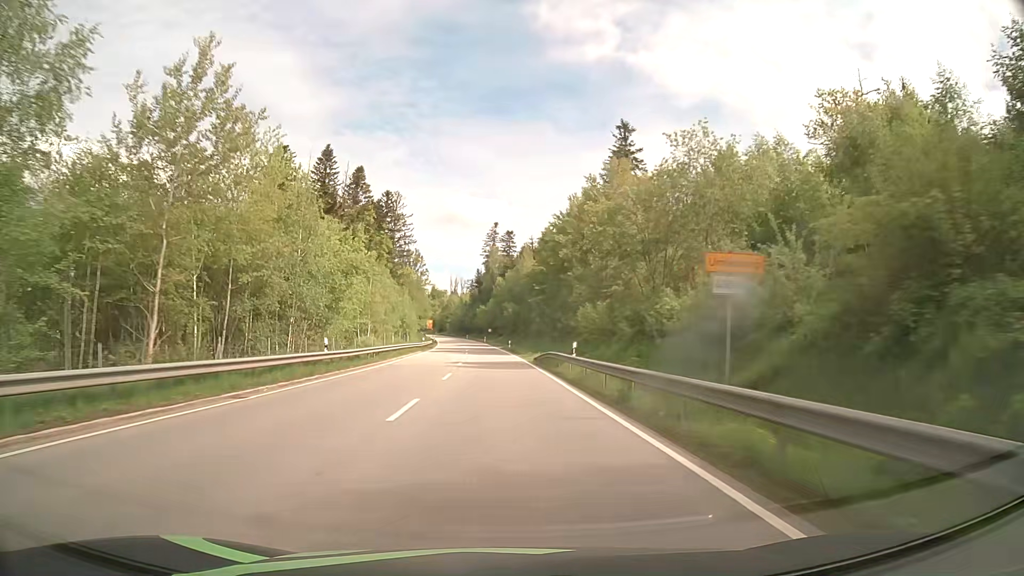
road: primary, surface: asphalt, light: Day
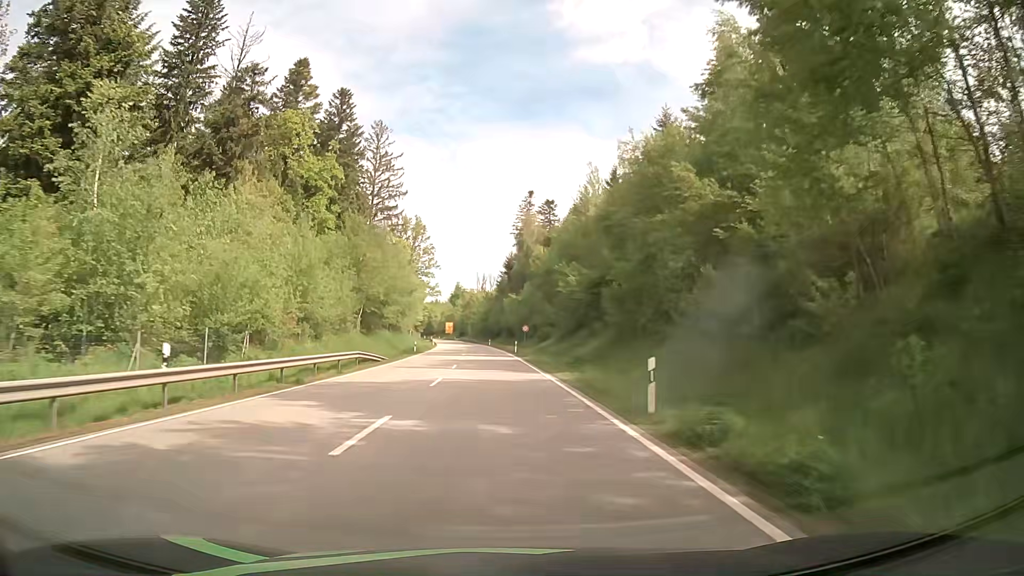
(-1.4, +62.6) m; -3°
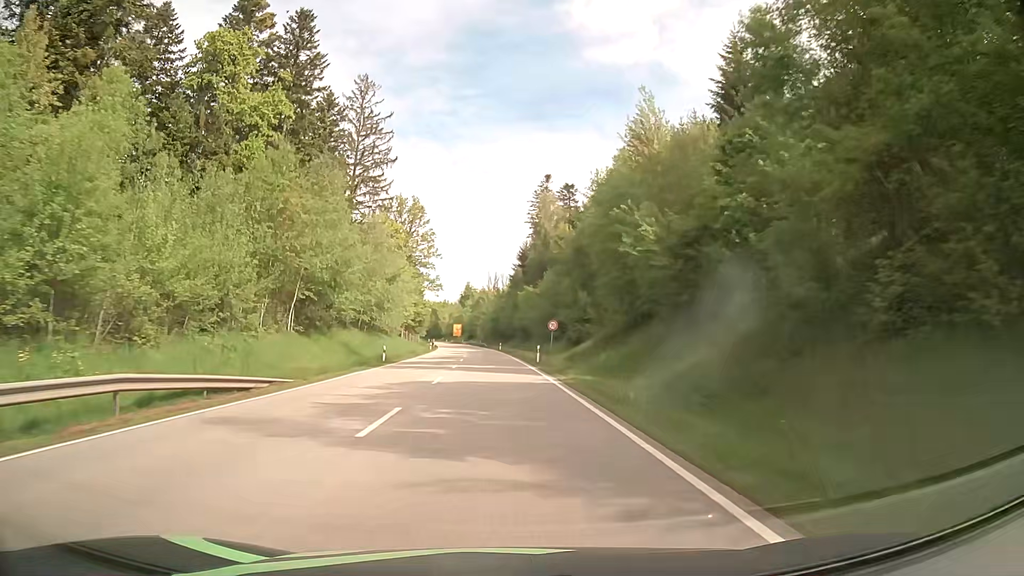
(-0.2, +22.2) m; -1°
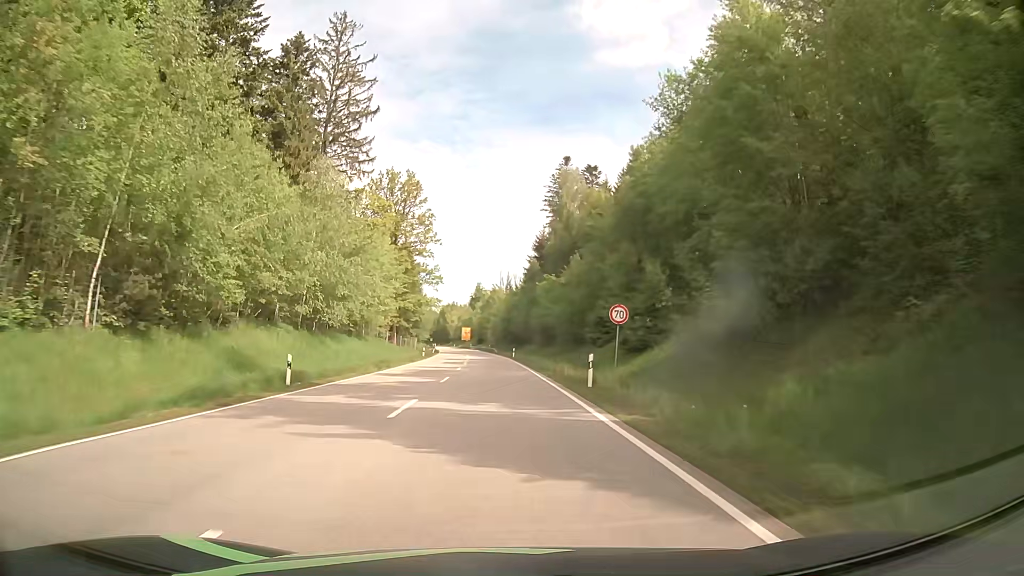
(-0.1, +20.8) m; -1°
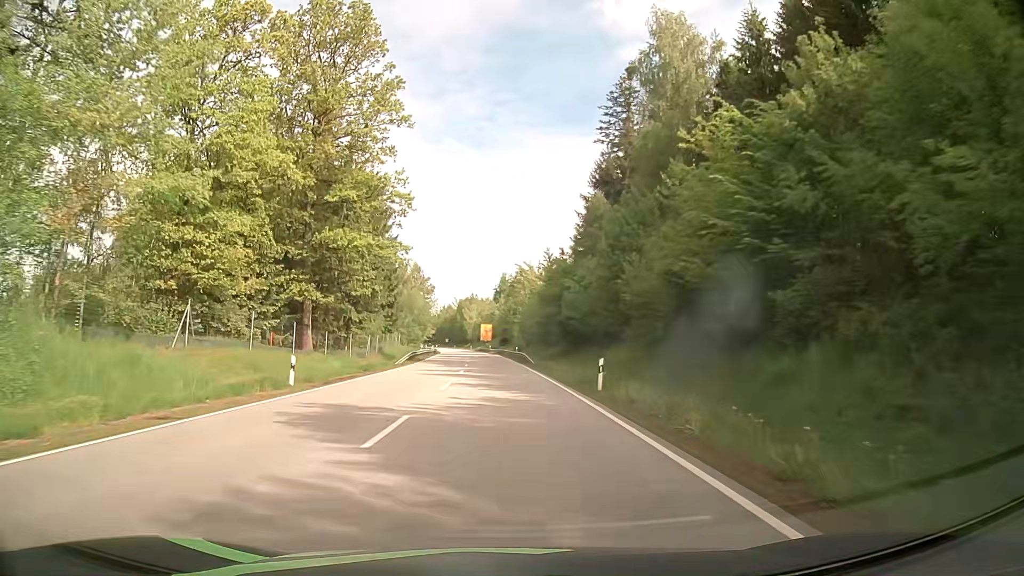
(-1.2, +51.4) m; -2°
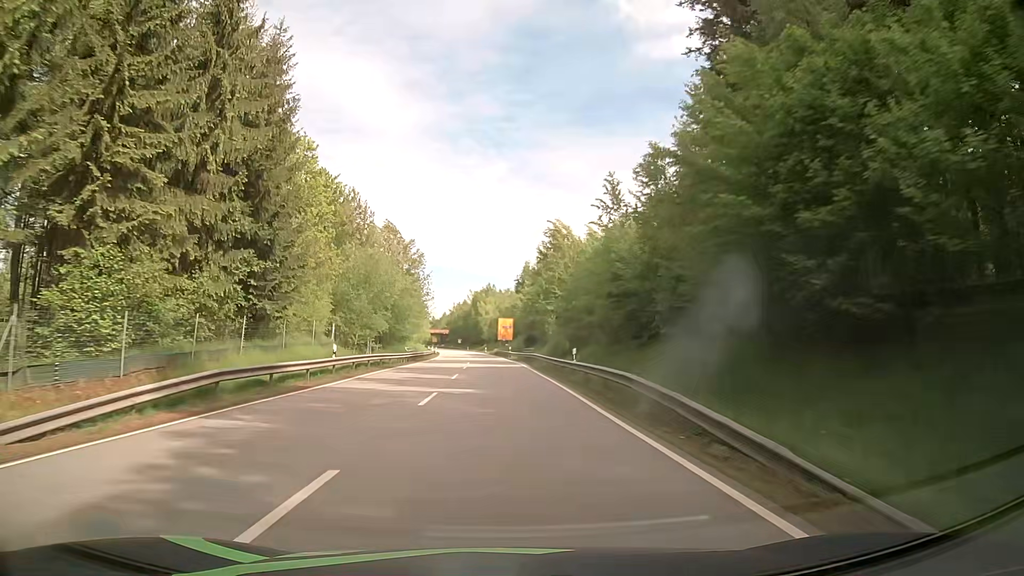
(-0.5, +41.6) m; -1°
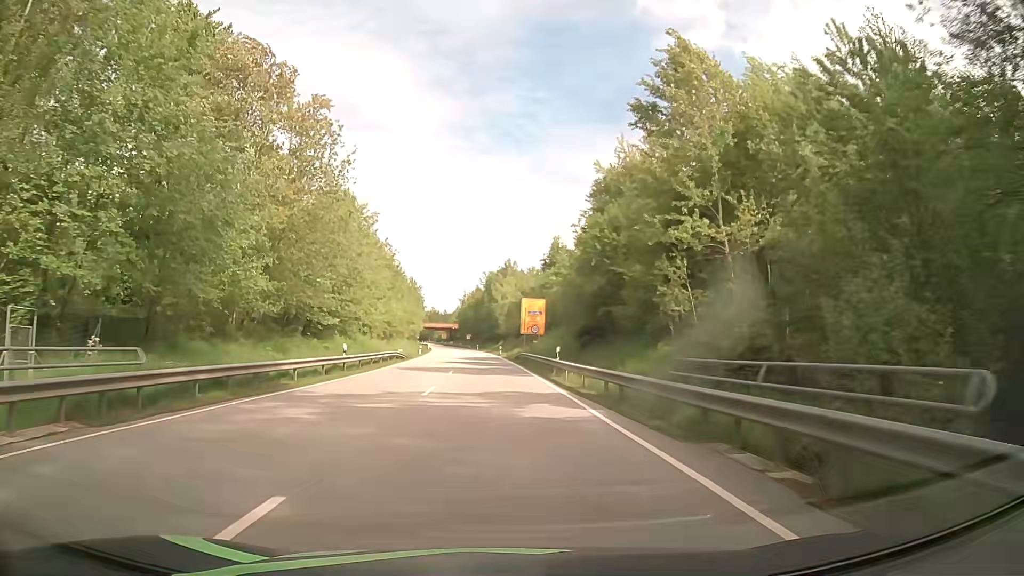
(-1.1, +49.0) m; -2°
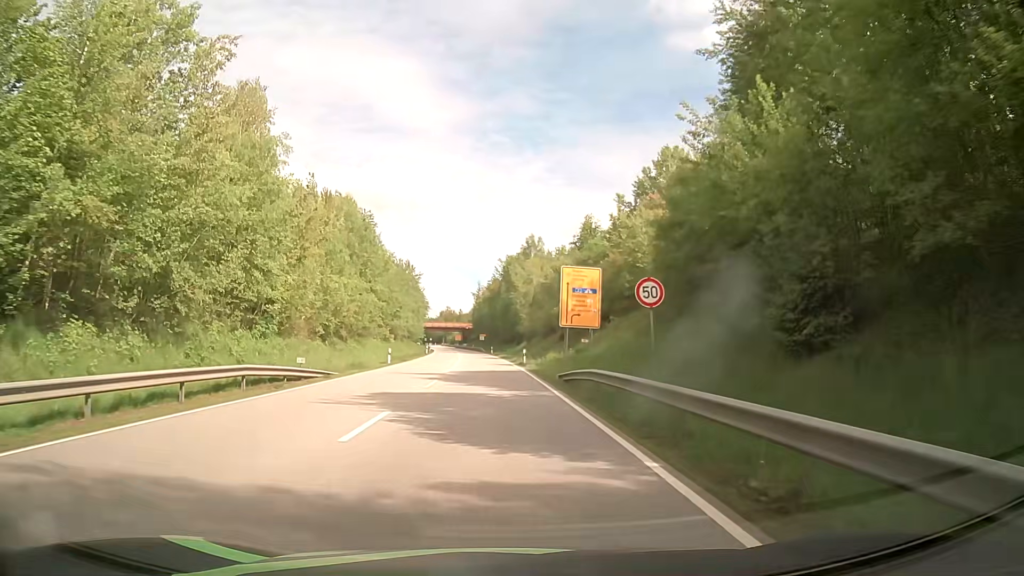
(-0.2, +32.3) m; -1°
(0, +10) (0, +20) (-1, +30) (-1, +40) (-1, +50) (-2, +60) (-3, +70) (-3, +80) (-4, +90) (-5, +100) m
